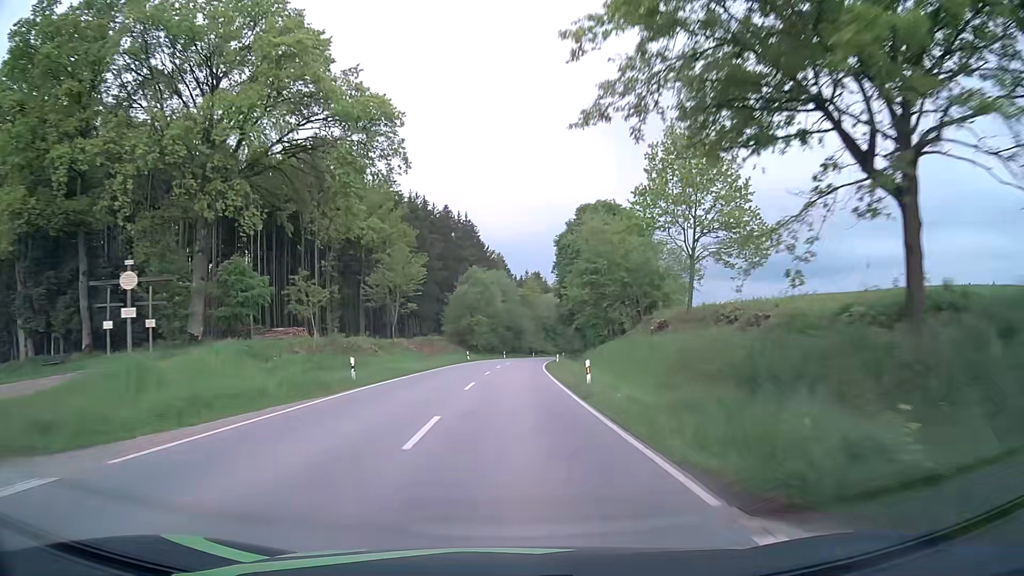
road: secondary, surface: asphalt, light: Day
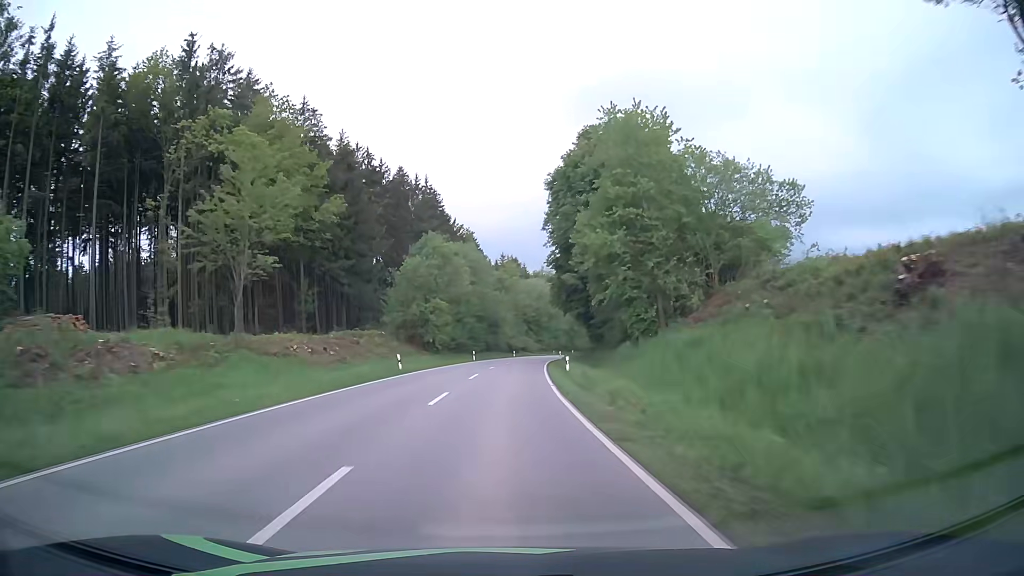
(+0.4, +29.6) m; +3°
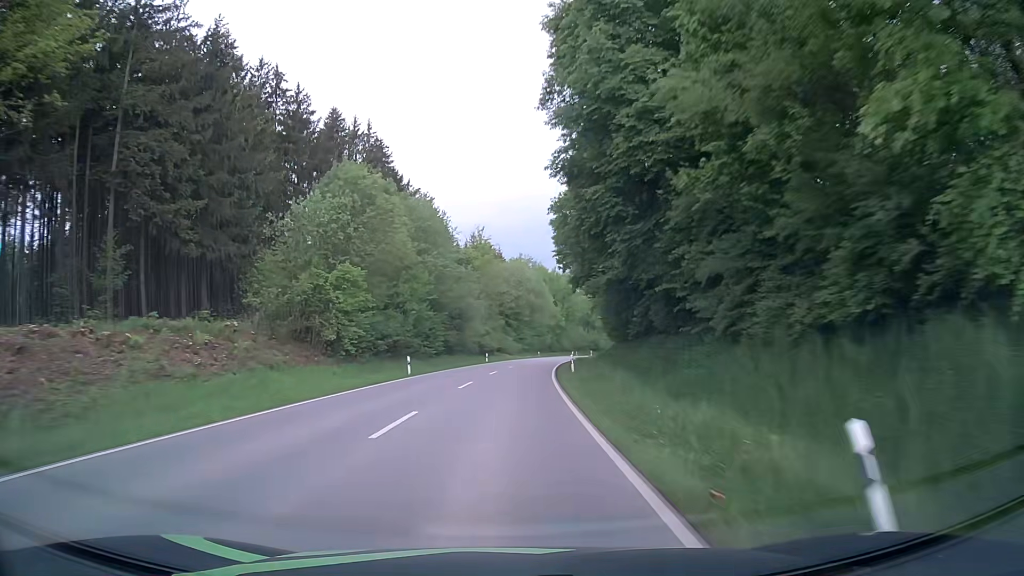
(+0.2, +30.1) m; +2°
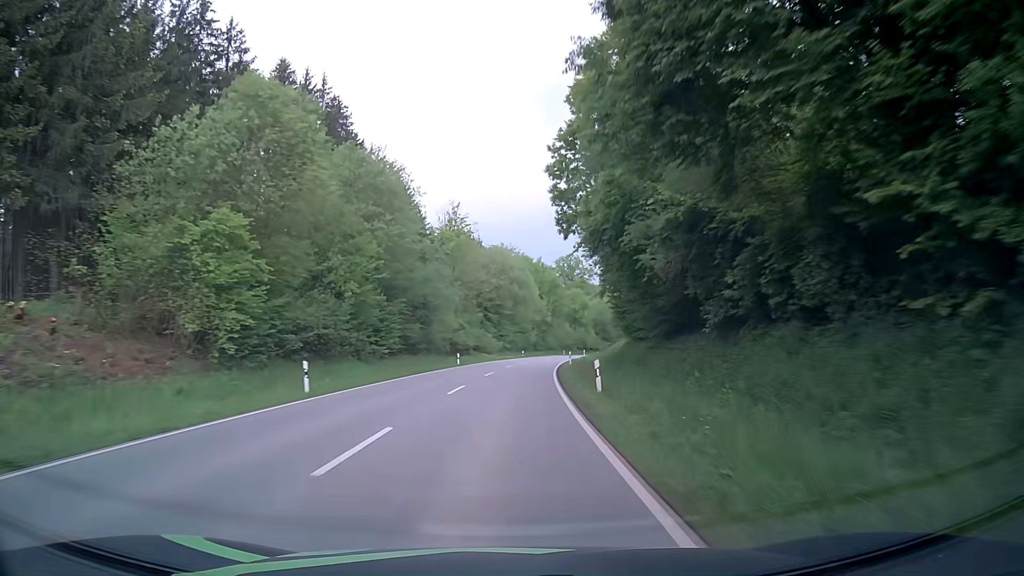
(+0.1, +14.6) m; +1°
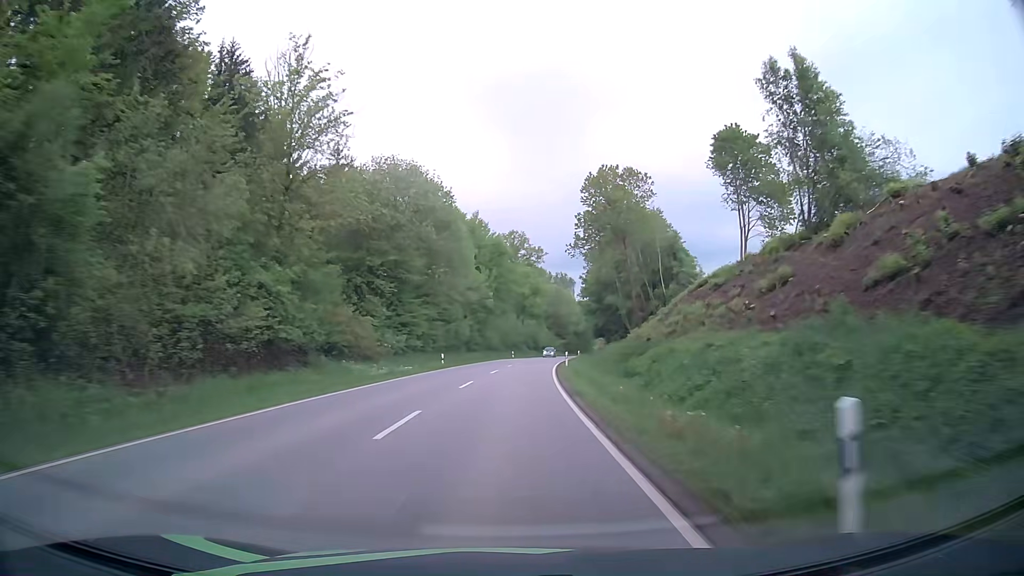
(+1.9, +45.2) m; +5°
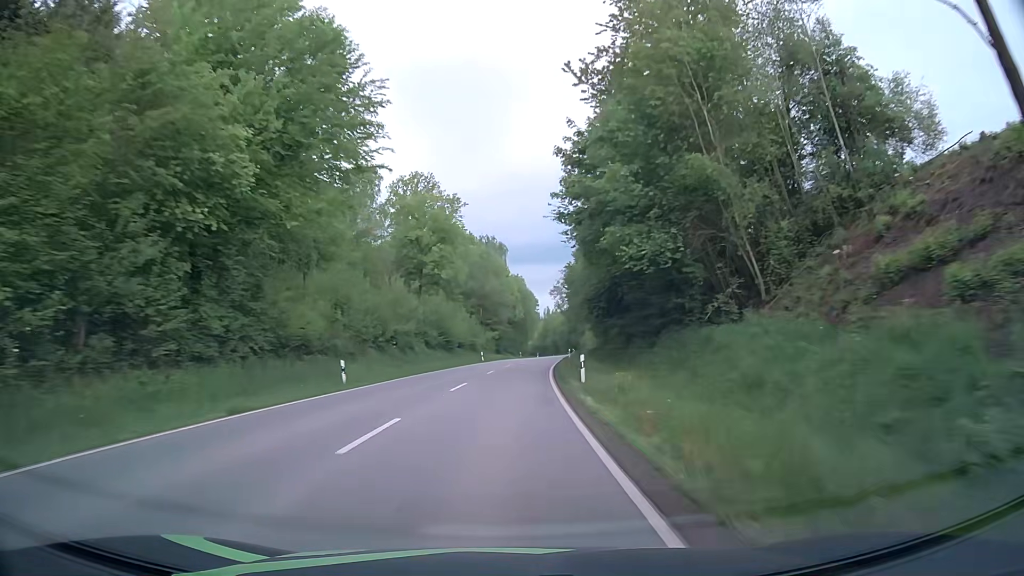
(+3.8, +61.3) m; +7°
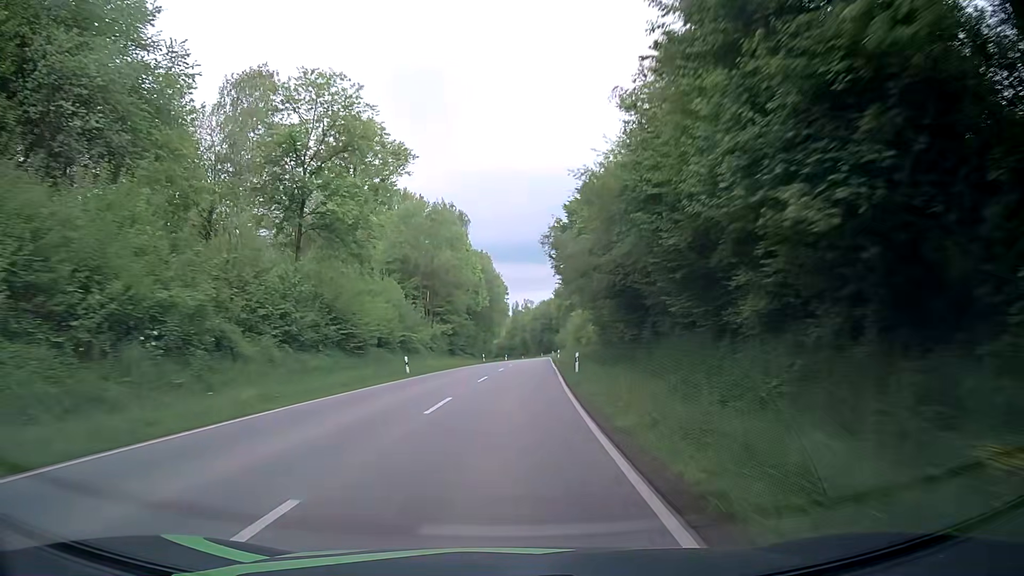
(+0.8, +30.7) m; +3°
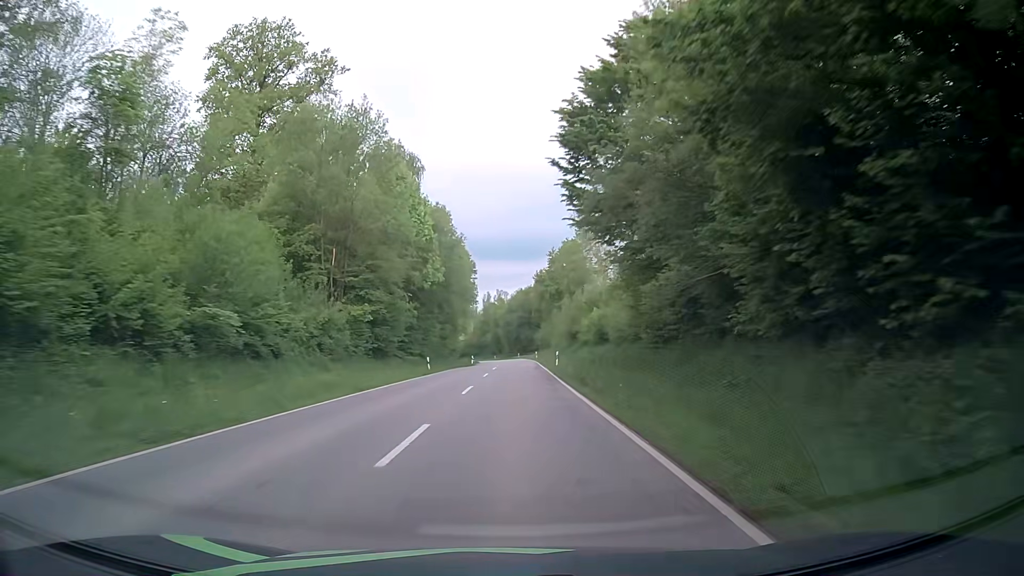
(+0.7, +30.2) m; +2°
(0, +10) (0, +20) (+1, +30) (+1, +40) (+1, +50) (+1, +60) (+2, +70) (+2, +80) (+2, +90) (+1, +100) m
